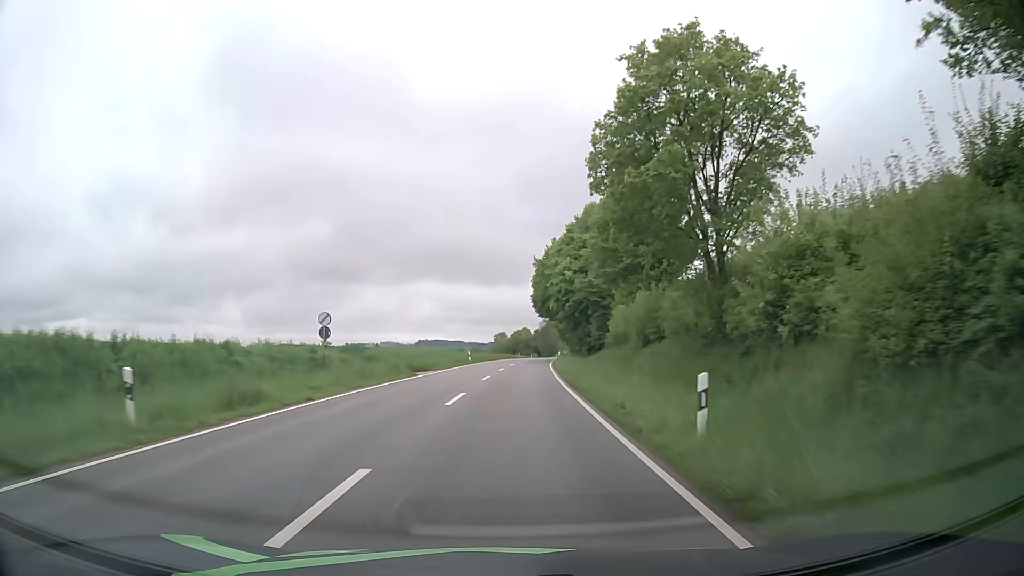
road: secondary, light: Day
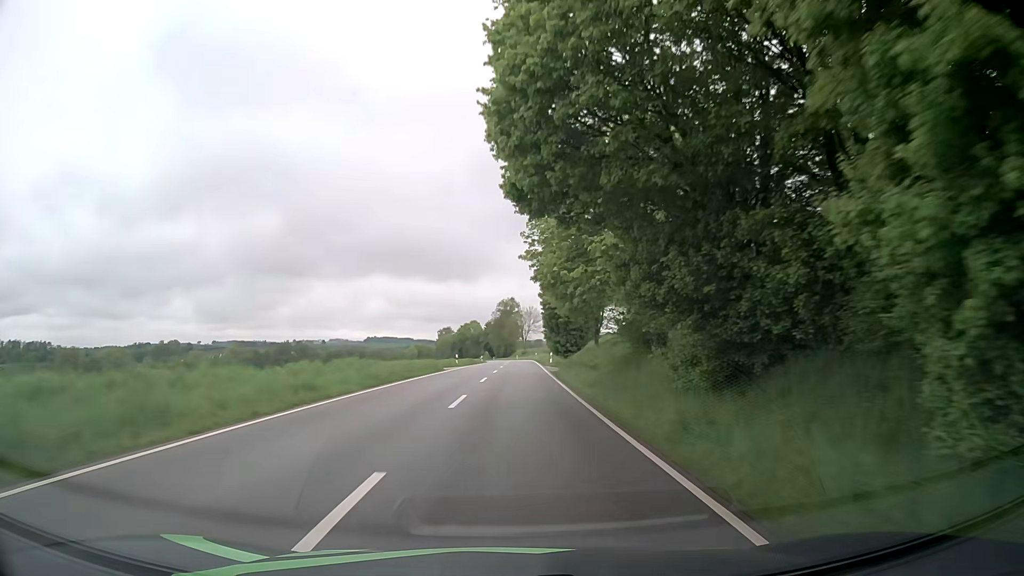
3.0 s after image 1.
(+2.2, +60.5) m; +4°
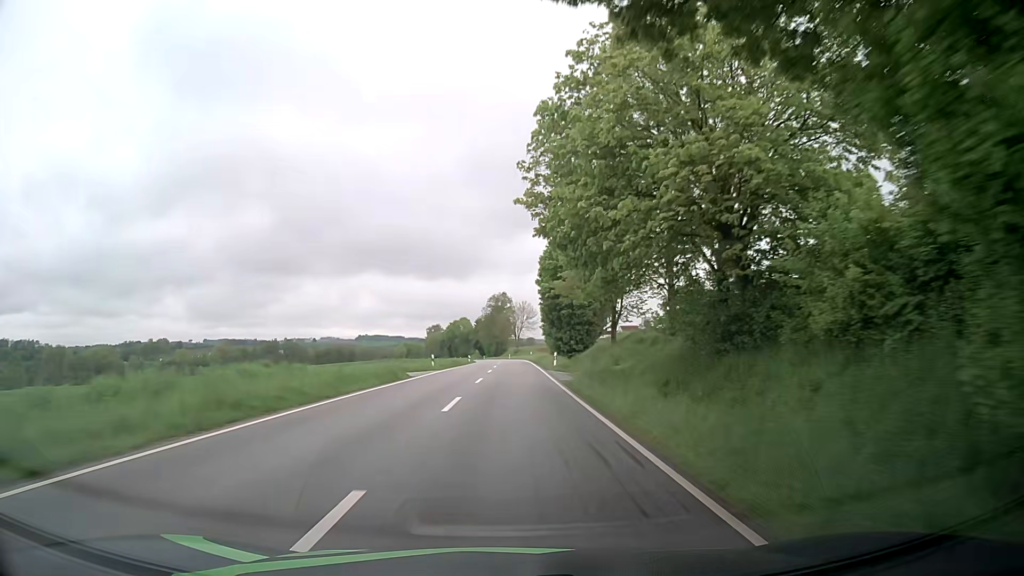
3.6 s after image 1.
(+0.1, +13.0) m; +1°
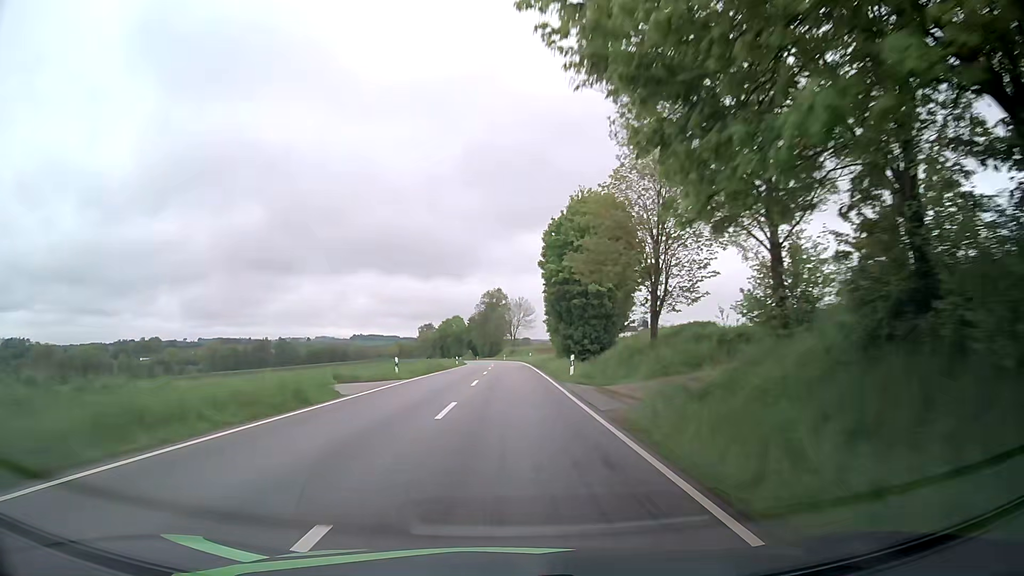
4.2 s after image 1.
(0.0, +13.3) m; 0°
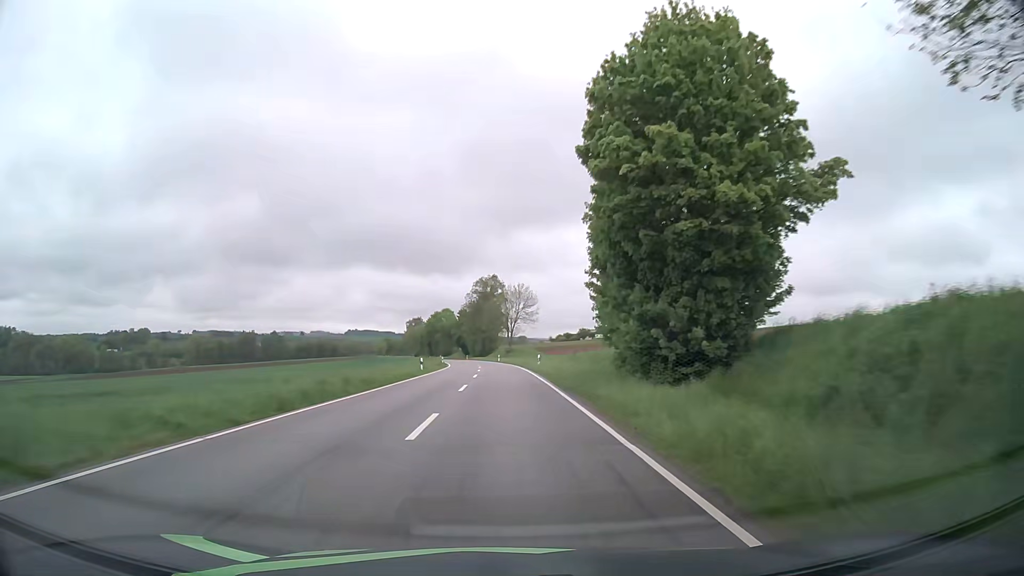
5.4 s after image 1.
(-0.1, +27.4) m; 0°
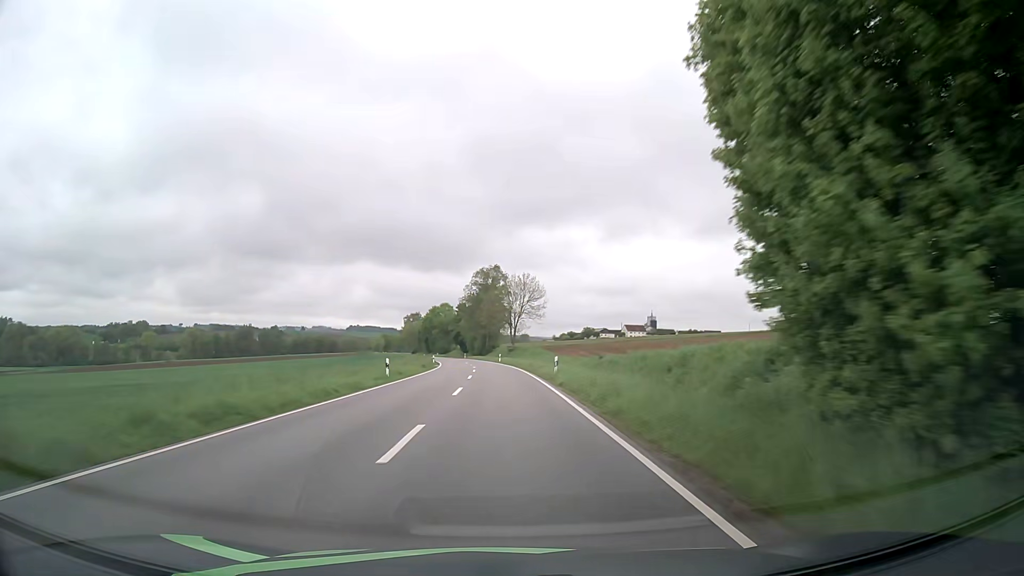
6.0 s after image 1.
(0.0, +14.1) m; 0°
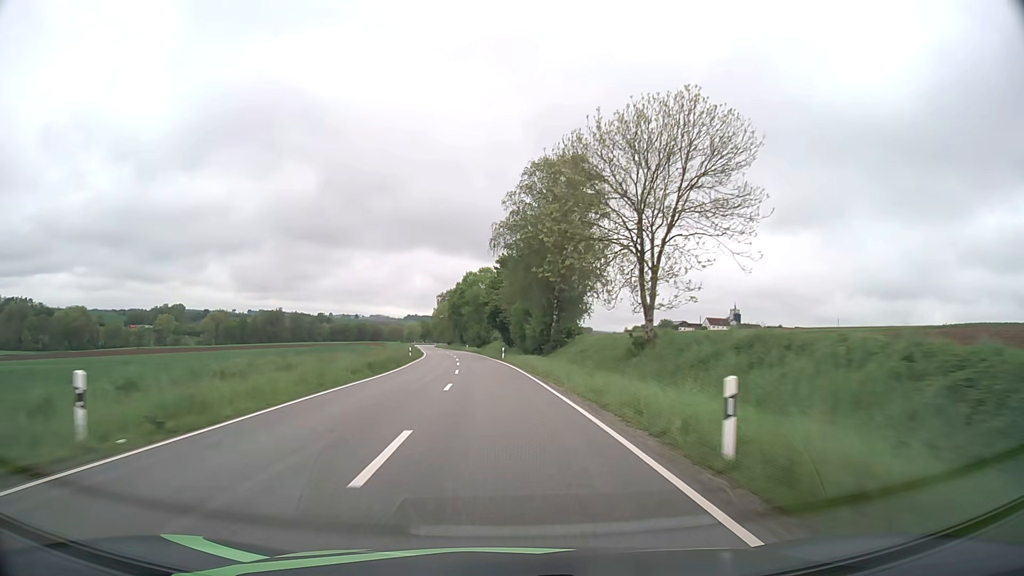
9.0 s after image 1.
(-2.4, +74.1) m; -5°
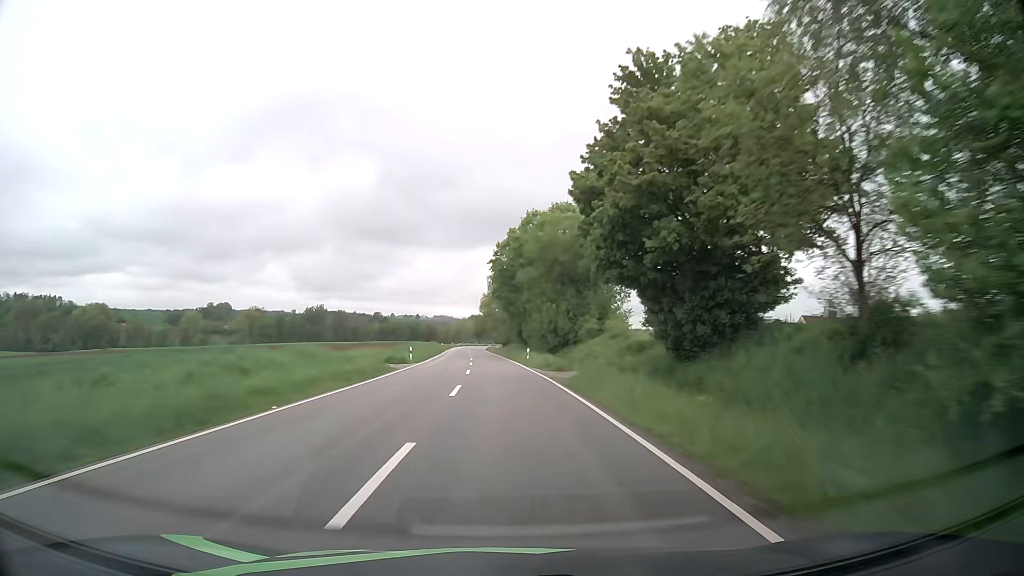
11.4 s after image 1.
(-3.3, +61.6) m; -6°
(0, +10) (0, +20) (0, +30) (-1, +40) (-1, +50) (-1, +60) (-2, +70) (-2, +80) (-3, +90) (-3, +100) m
